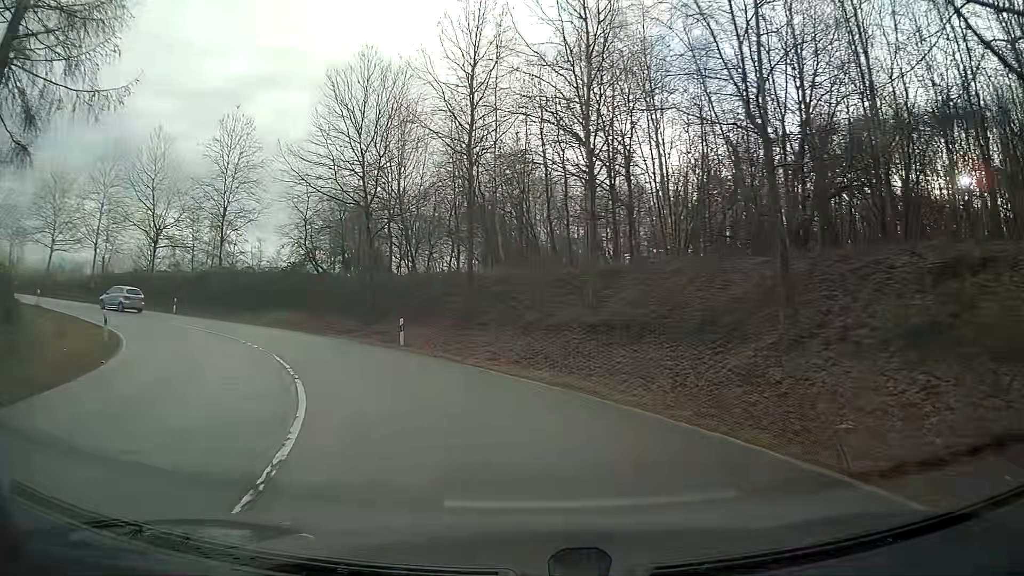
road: primary_link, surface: asphalt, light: Day
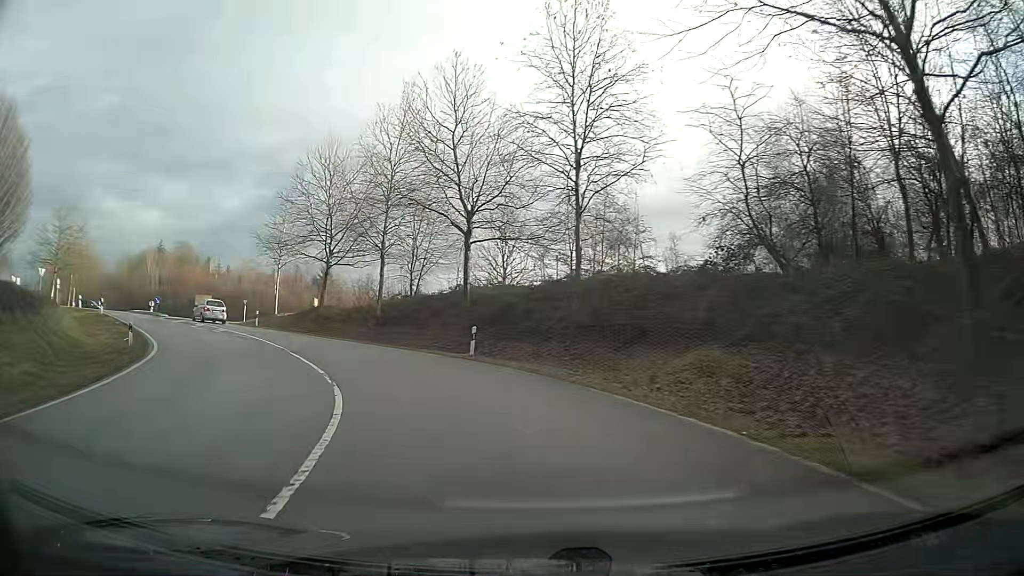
(-8.2, +23.7) m; -38°
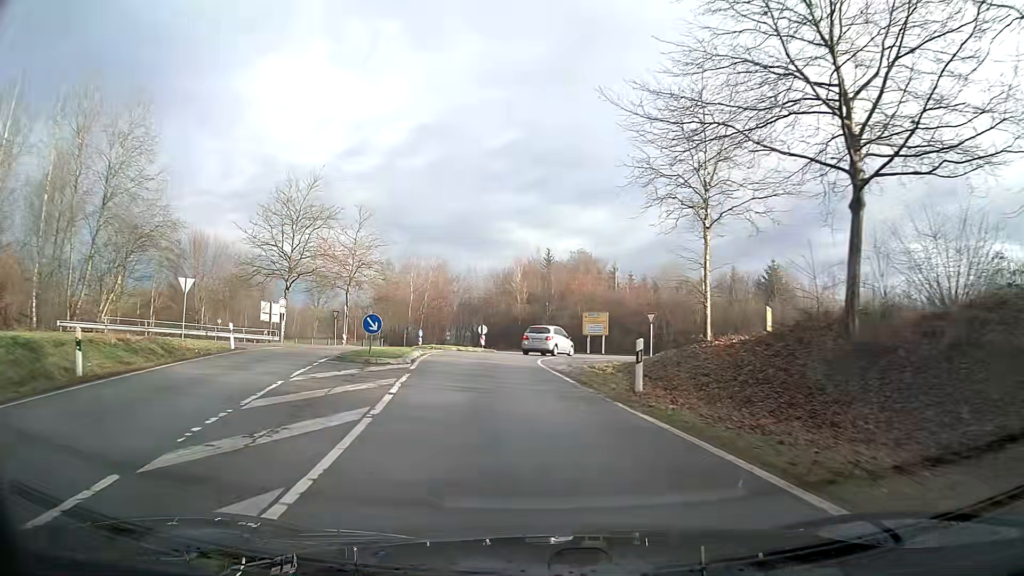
(-10.7, +31.1) m; -34°
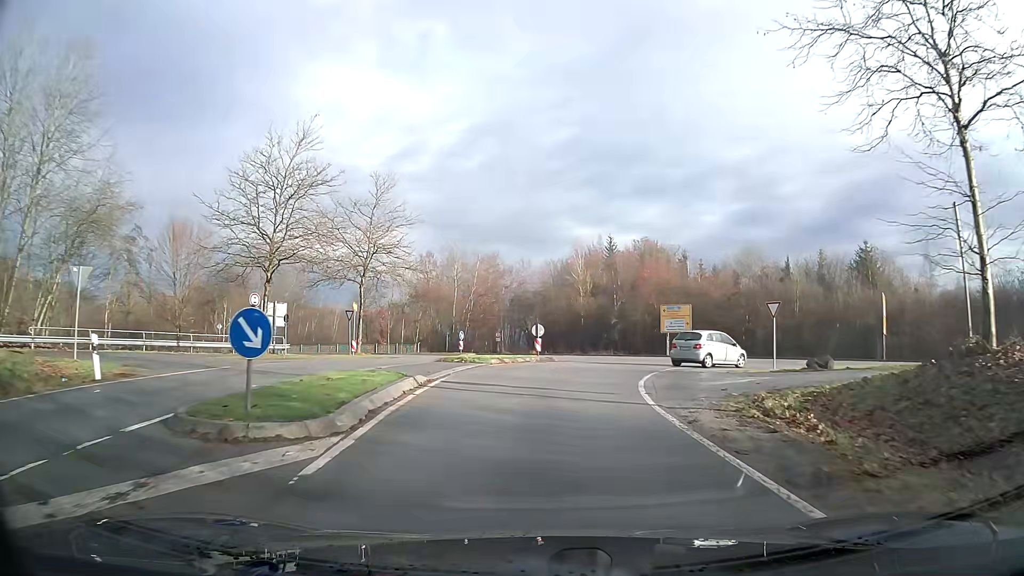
(-0.4, +12.0) m; -3°
(0, +10) (+1, +20) (+6, +29) (+14, +33) (+24, +30) (+32, +25) (+40, +19) (+47, +12) (+54, +5) (+61, -2) m
